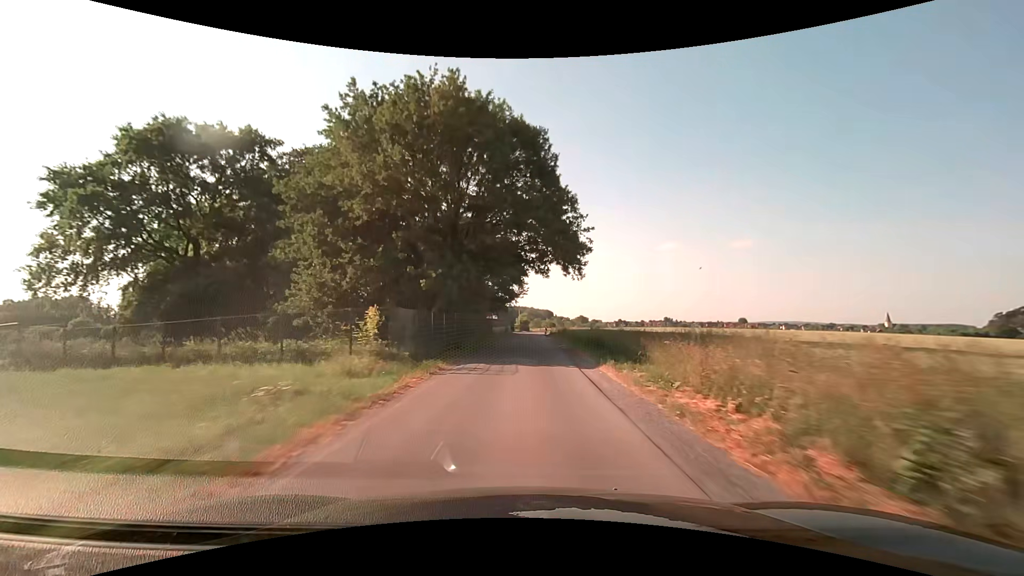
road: unclassified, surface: asphalt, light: Day
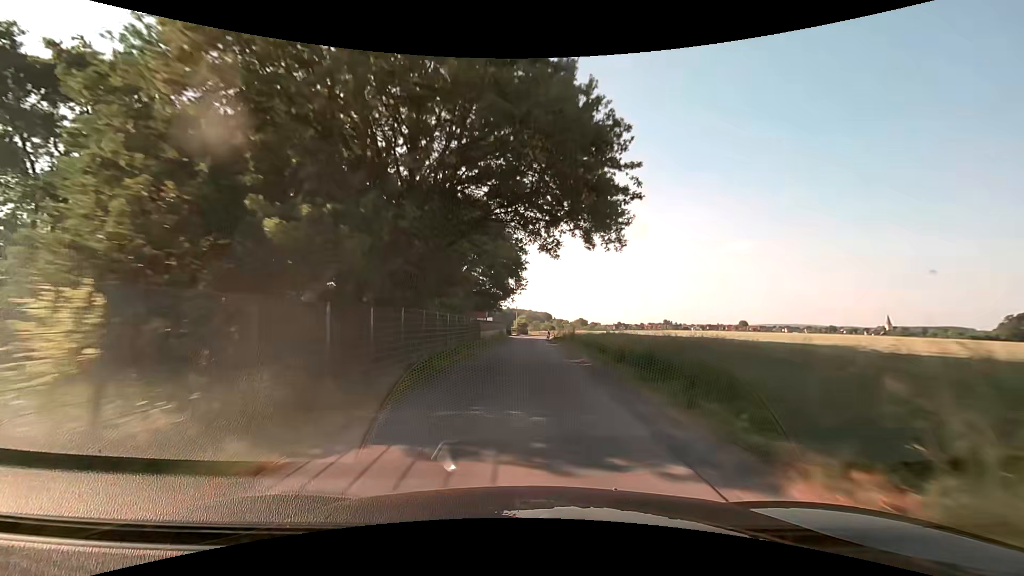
(0.0, +10.7) m; 0°
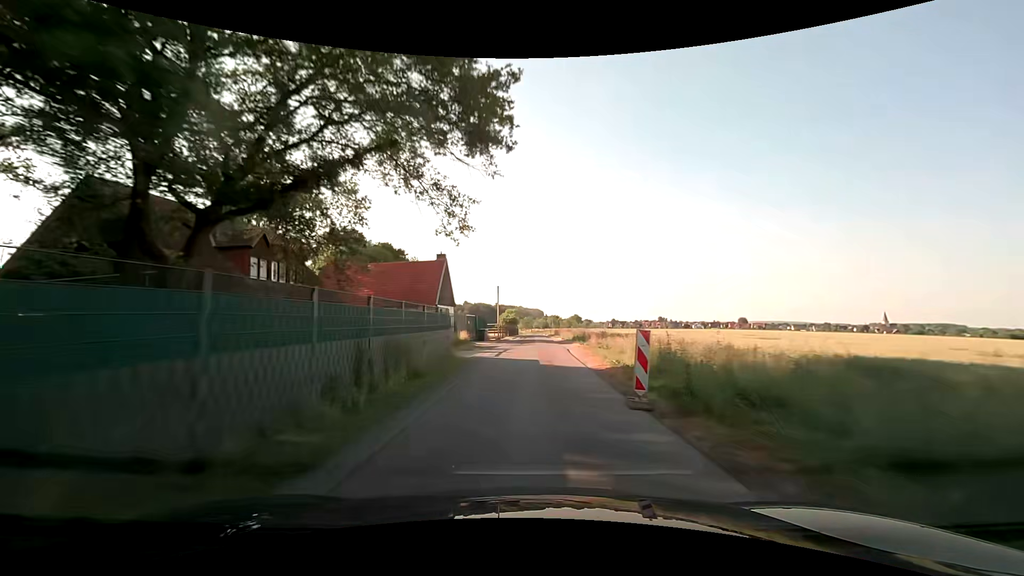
(+0.4, +42.8) m; +2°
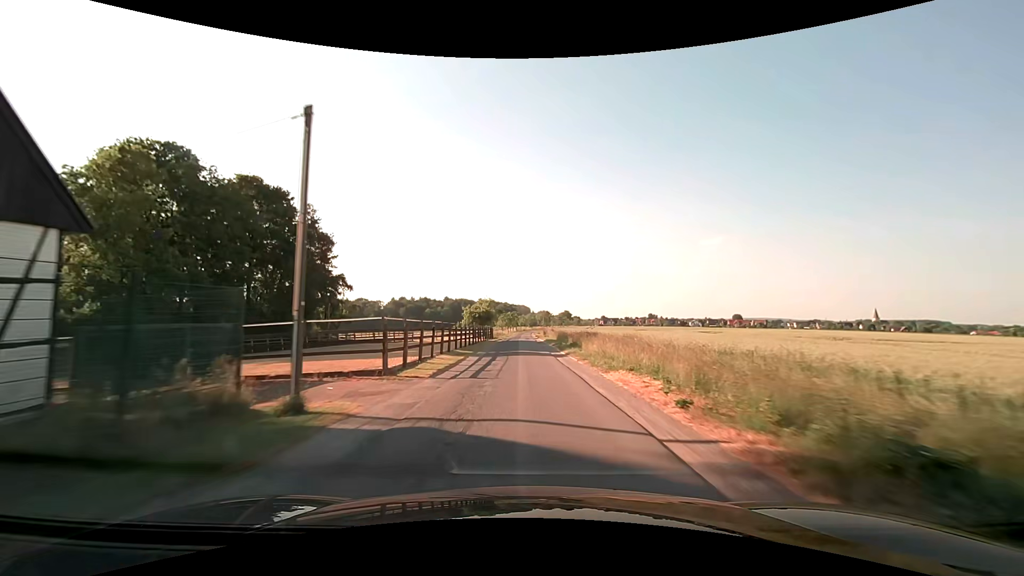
(+0.7, +42.8) m; +1°
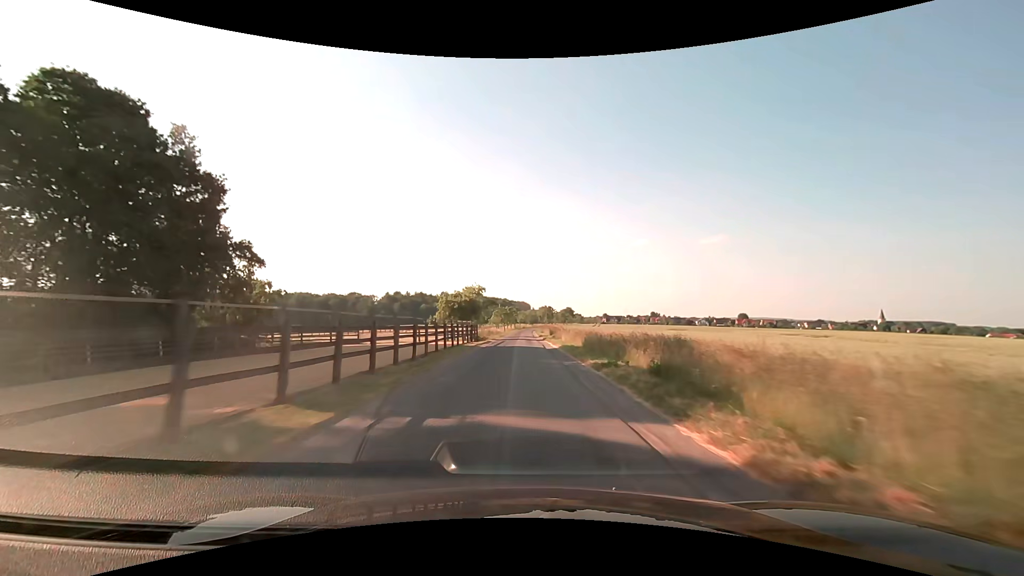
(0.0, +21.5) m; 0°
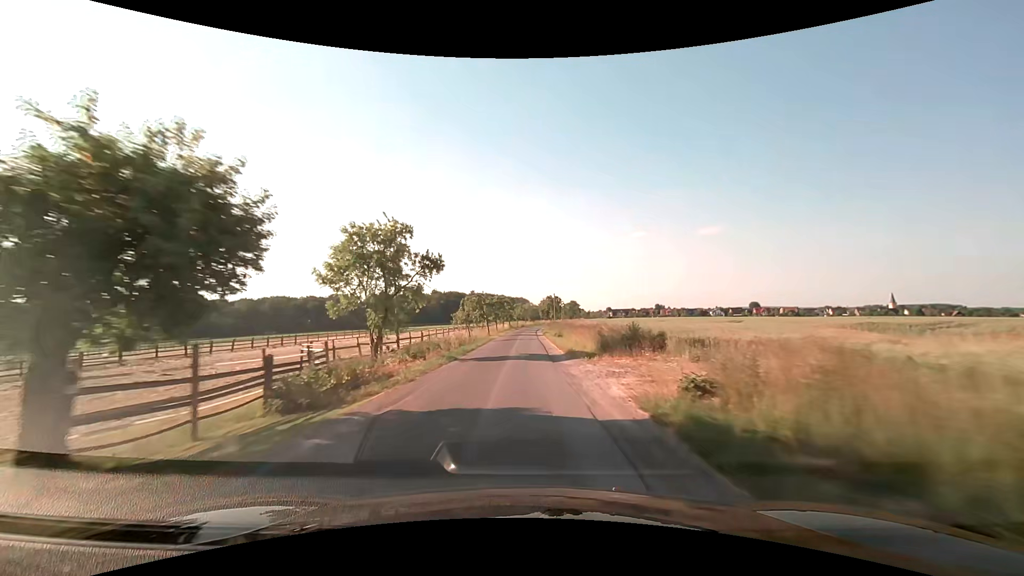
(+0.2, +43.0) m; 0°
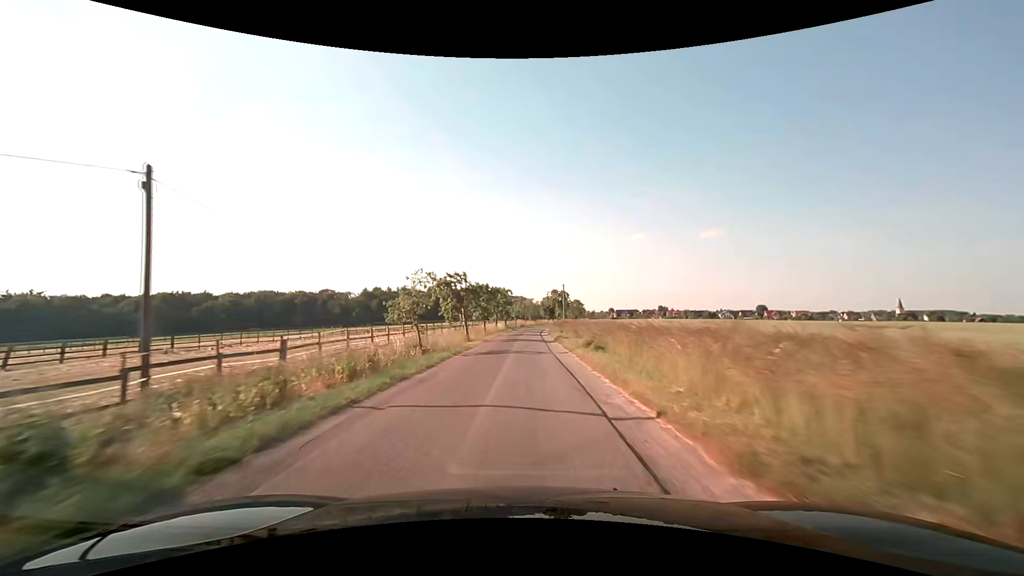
(0.0, +21.6) m; 0°
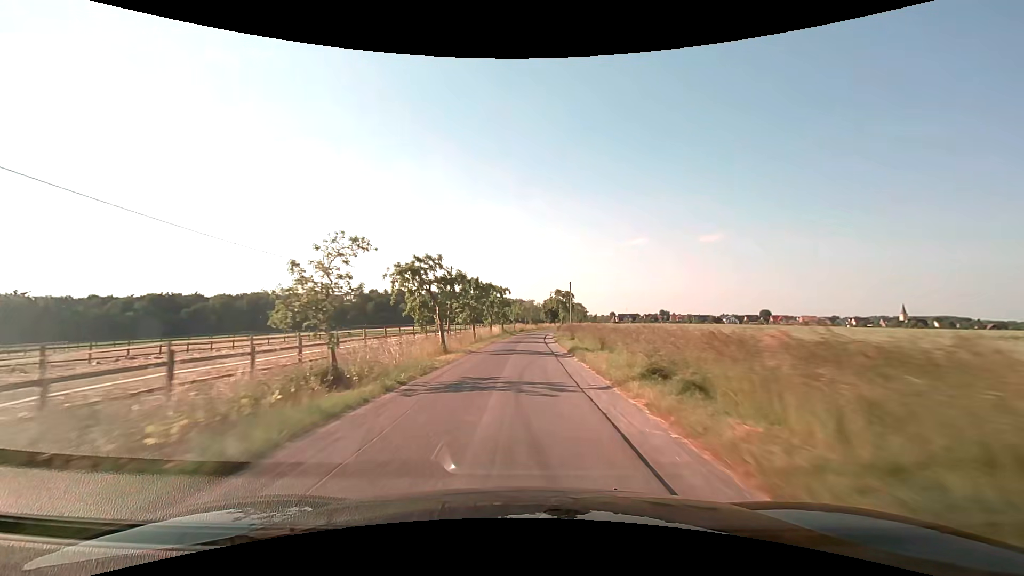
(0.0, +10.8) m; 0°
(0, +10) (0, +20) (0, +30) (0, +40) (+1, +50) (+1, +60) (+2, +70) (+3, +80) (+4, +90) (+5, +100) m
